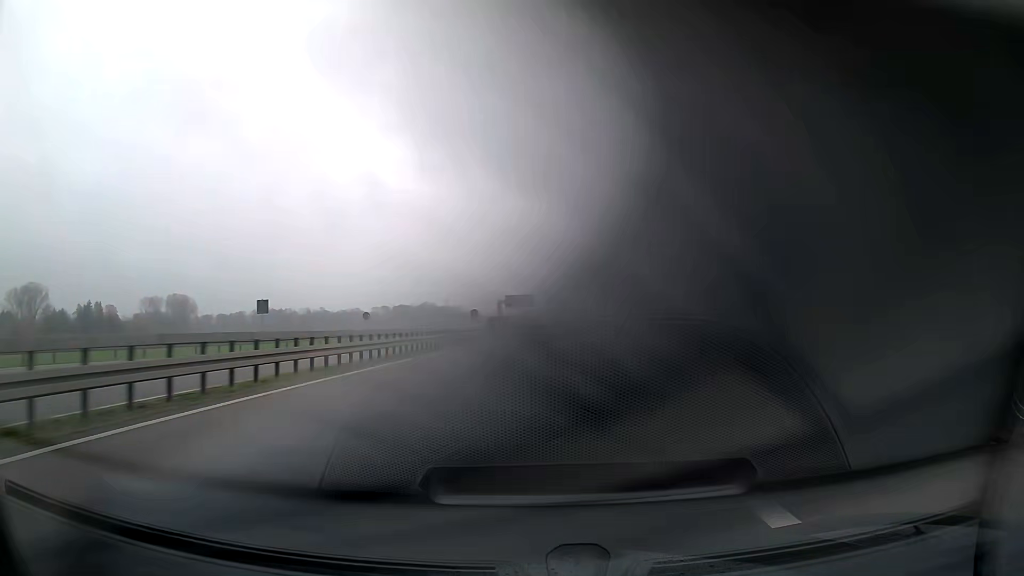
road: trunk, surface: asphalt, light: Day
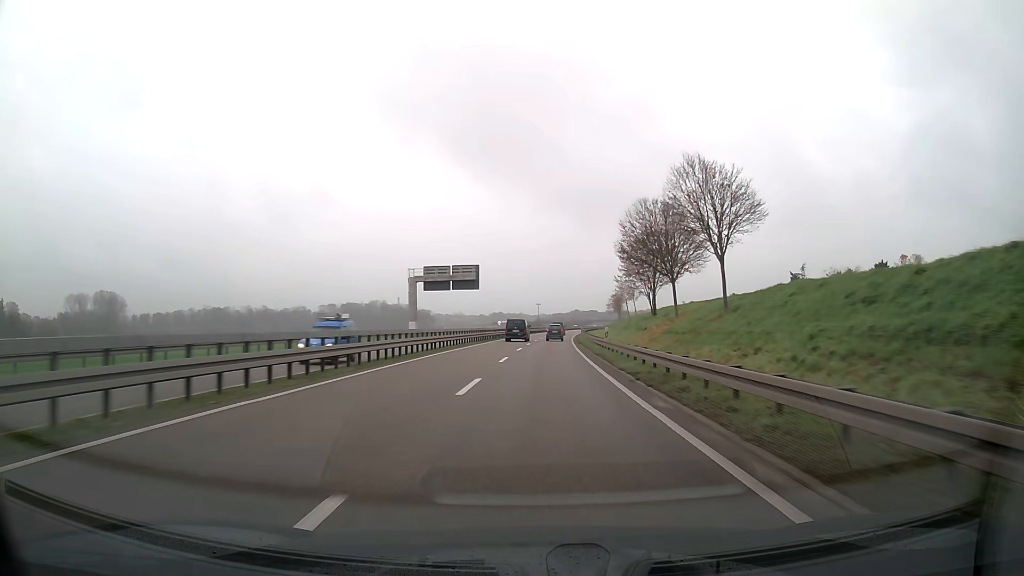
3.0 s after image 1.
(+2.3, +77.3) m; +3°
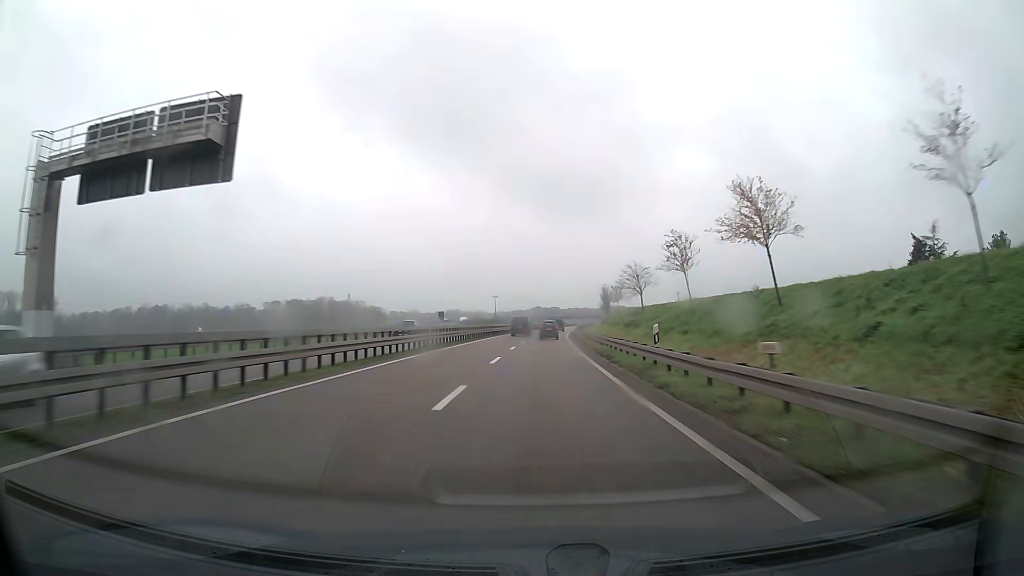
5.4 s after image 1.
(+1.8, +62.8) m; +3°
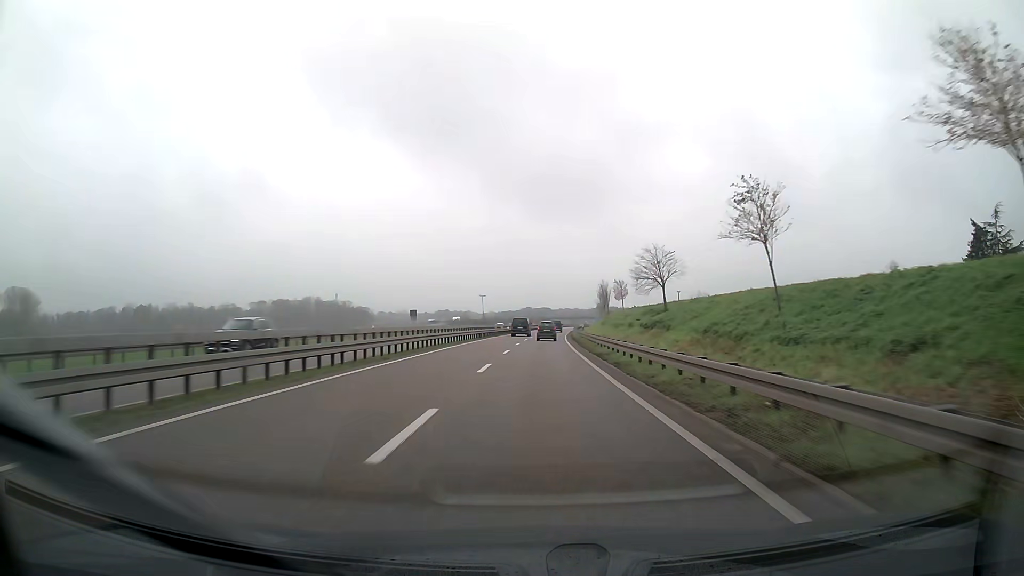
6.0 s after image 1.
(+0.1, +15.8) m; +1°
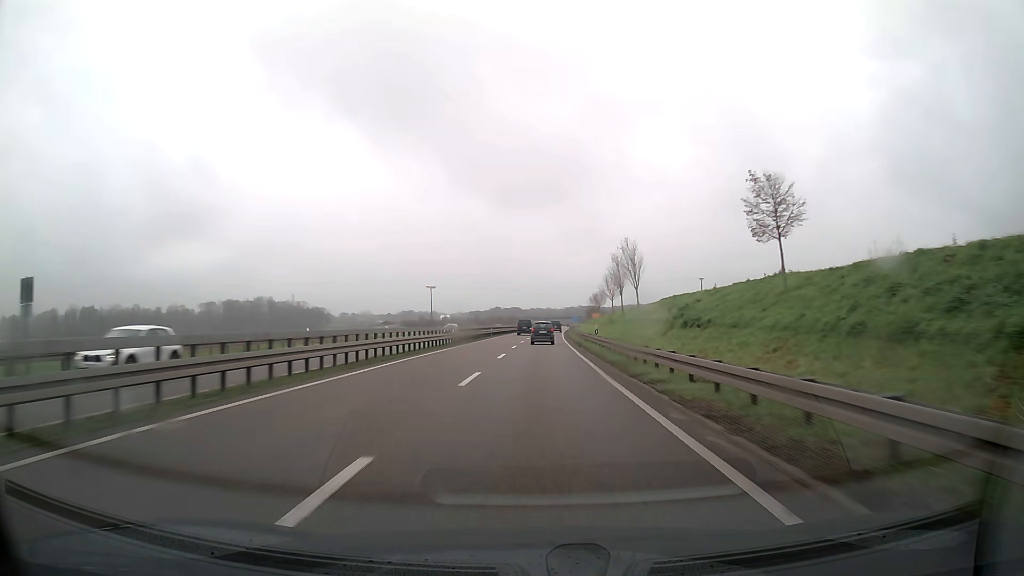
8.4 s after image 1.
(+1.5, +63.9) m; +2°
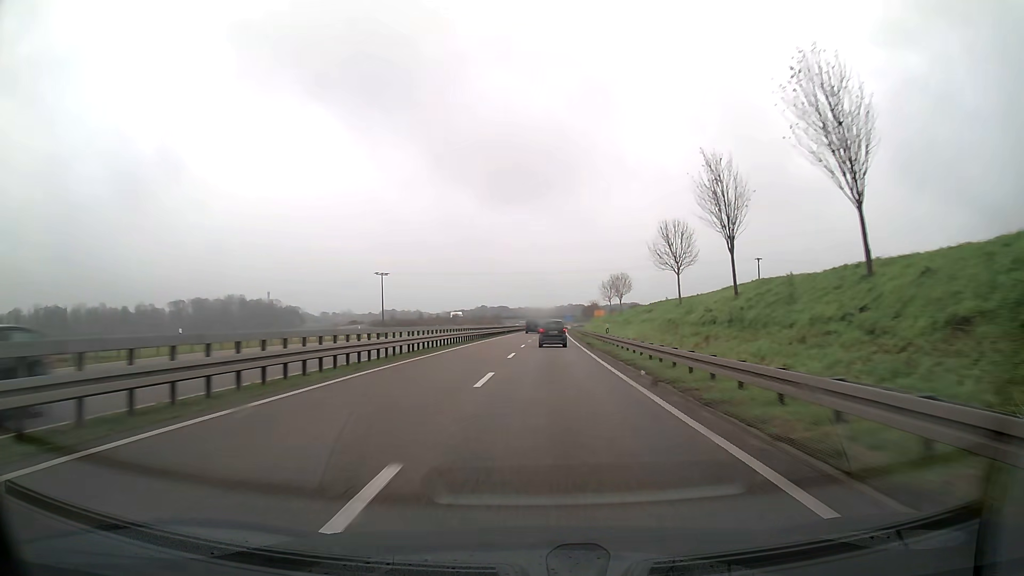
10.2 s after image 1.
(+0.4, +48.5) m; +1°
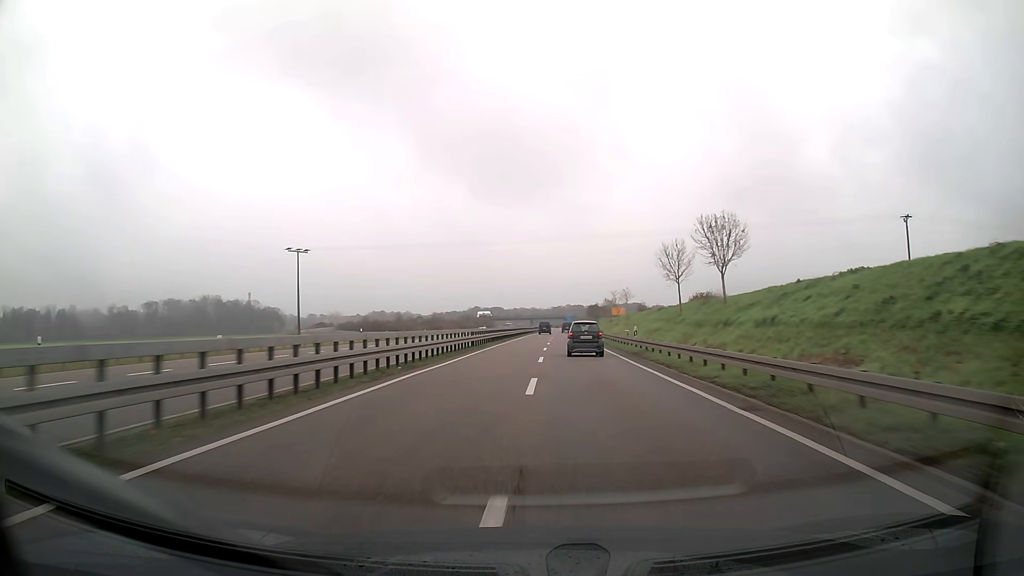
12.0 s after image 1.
(+0.2, +49.1) m; 0°
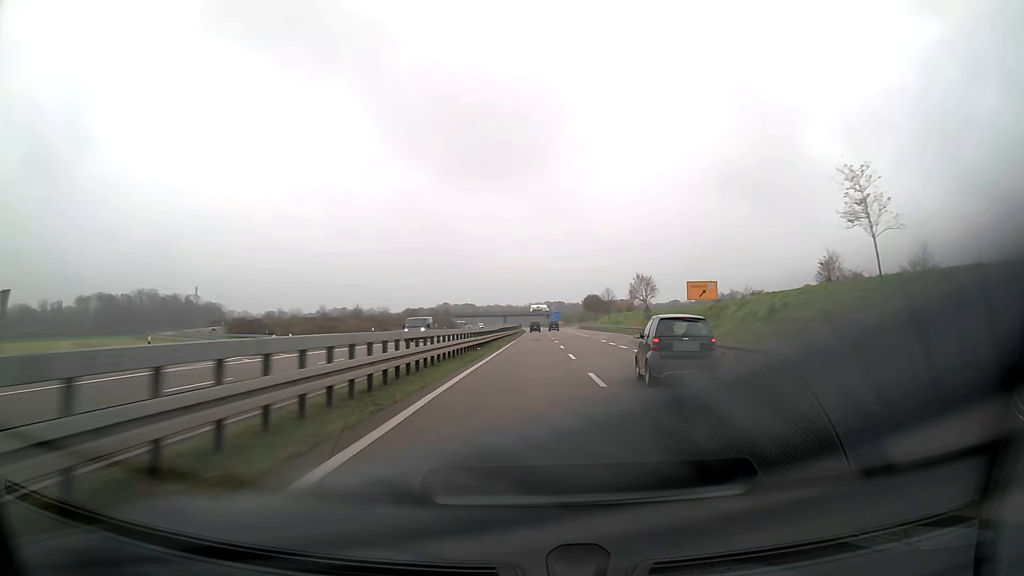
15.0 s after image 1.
(+1.3, +83.0) m; +2°
